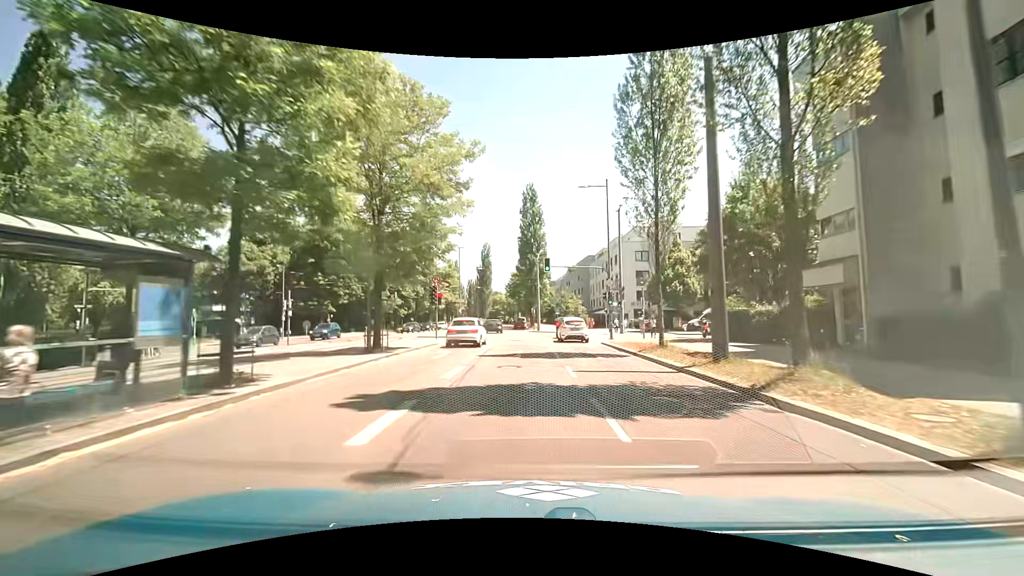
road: secondary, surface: asphalt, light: Day
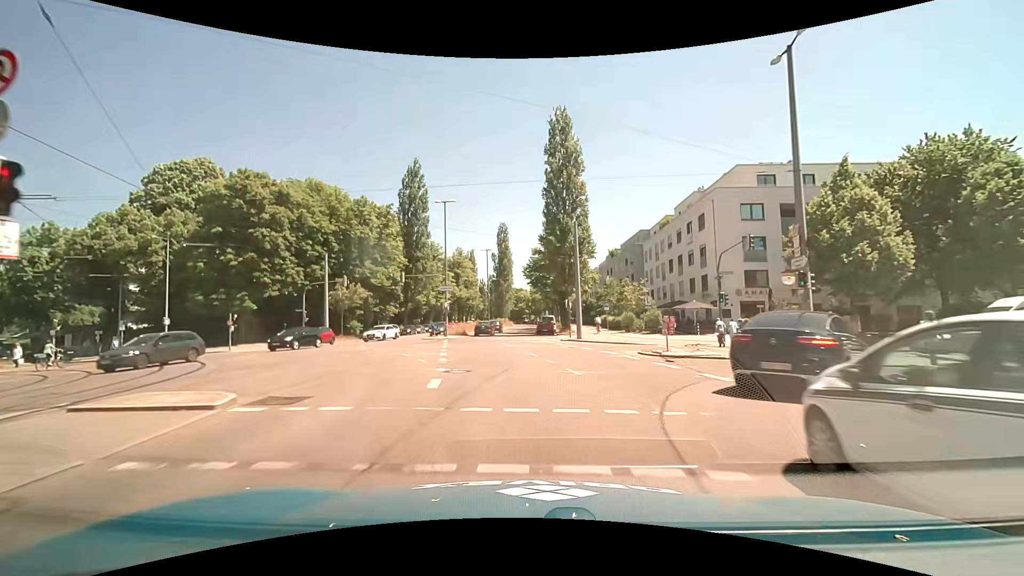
(-0.4, +29.3) m; -4°
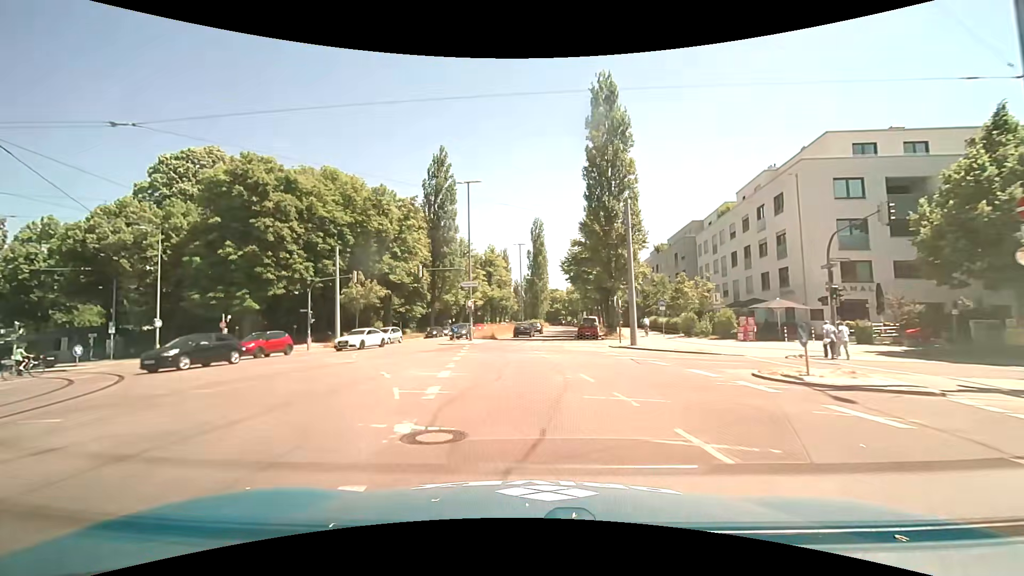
(-0.1, +7.3) m; -3°
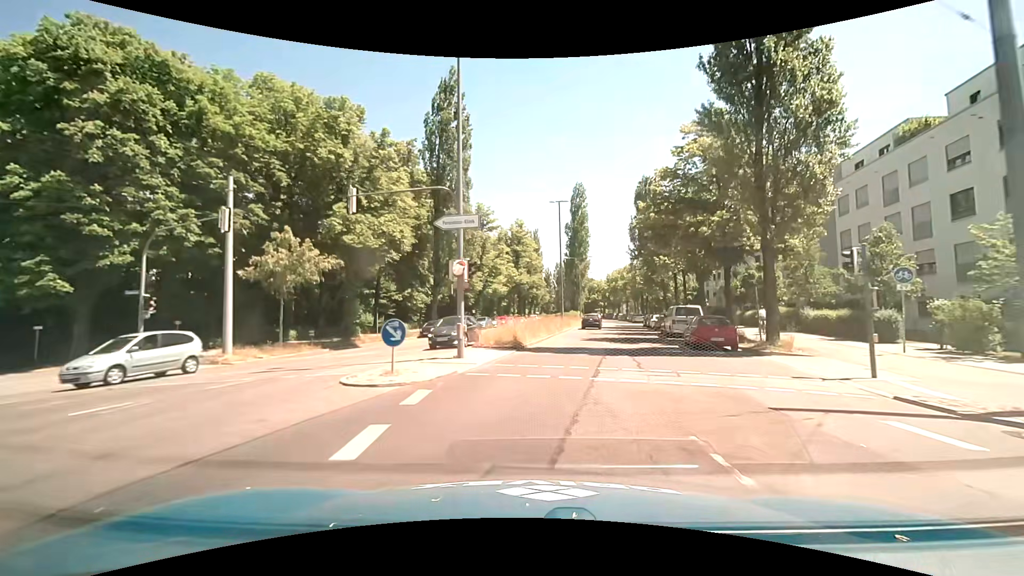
(-1.3, +22.0) m; -4°
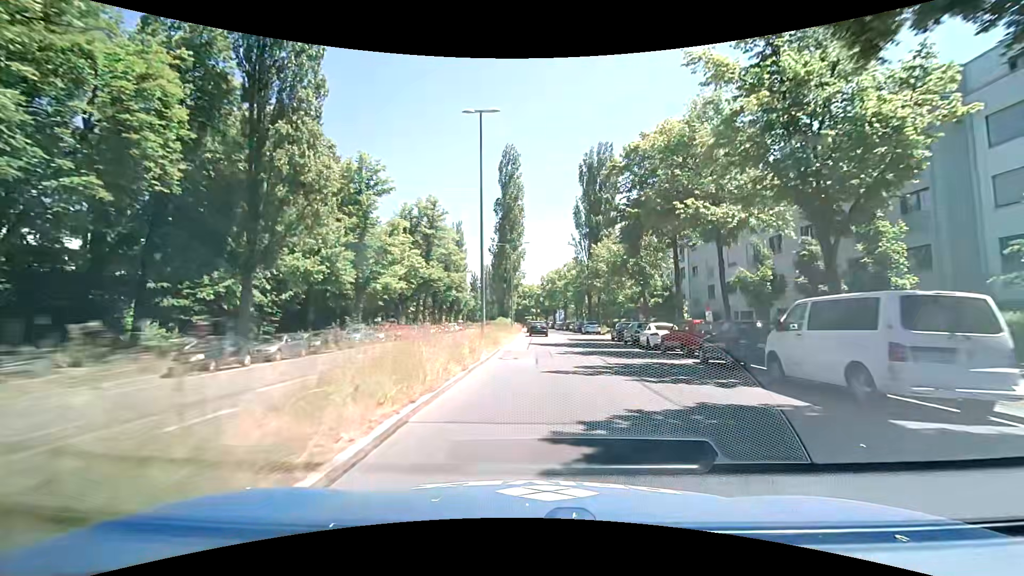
(+1.6, +23.2) m; +8°
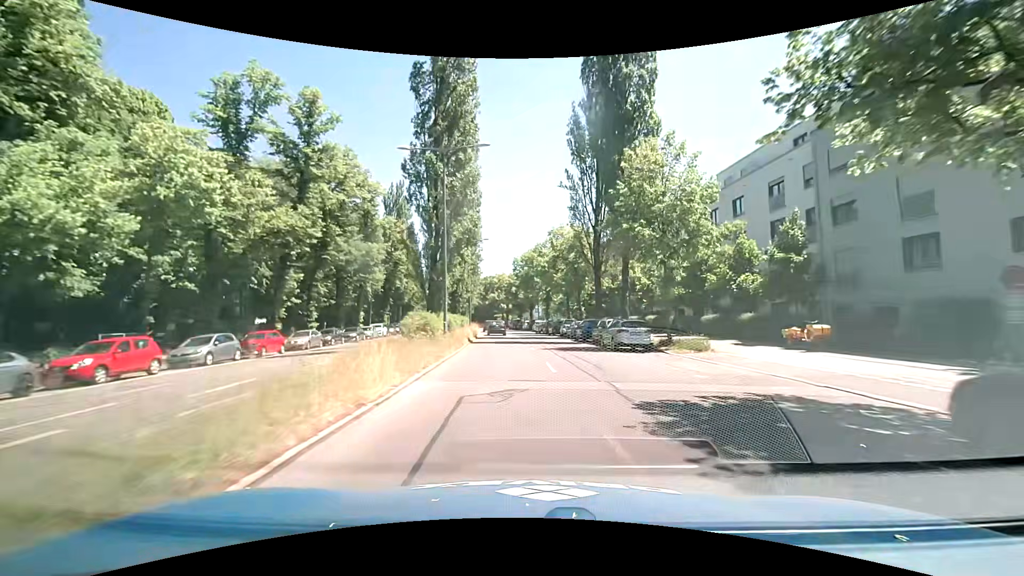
(+0.8, +32.5) m; +2°
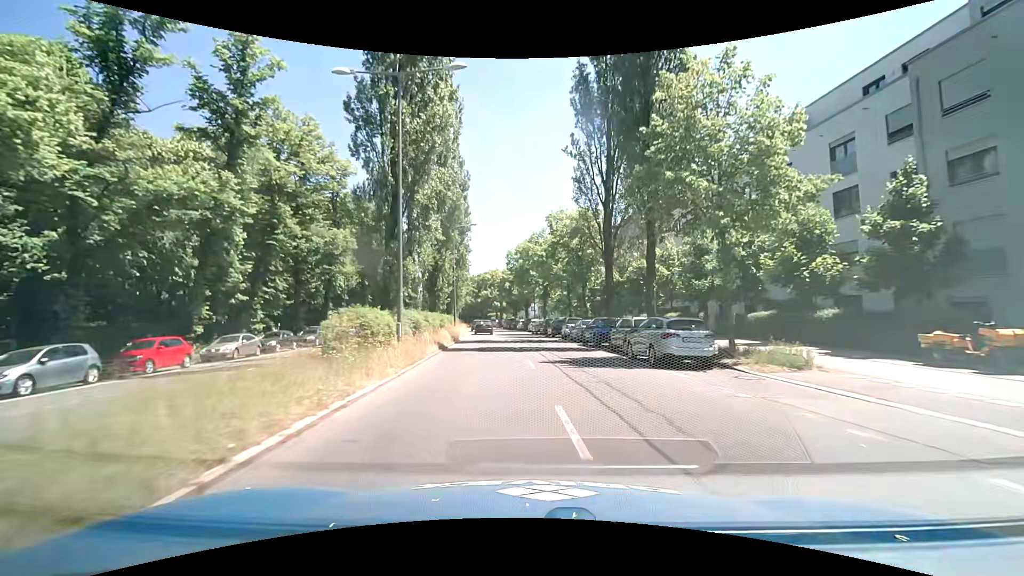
(+0.1, +8.2) m; +1°
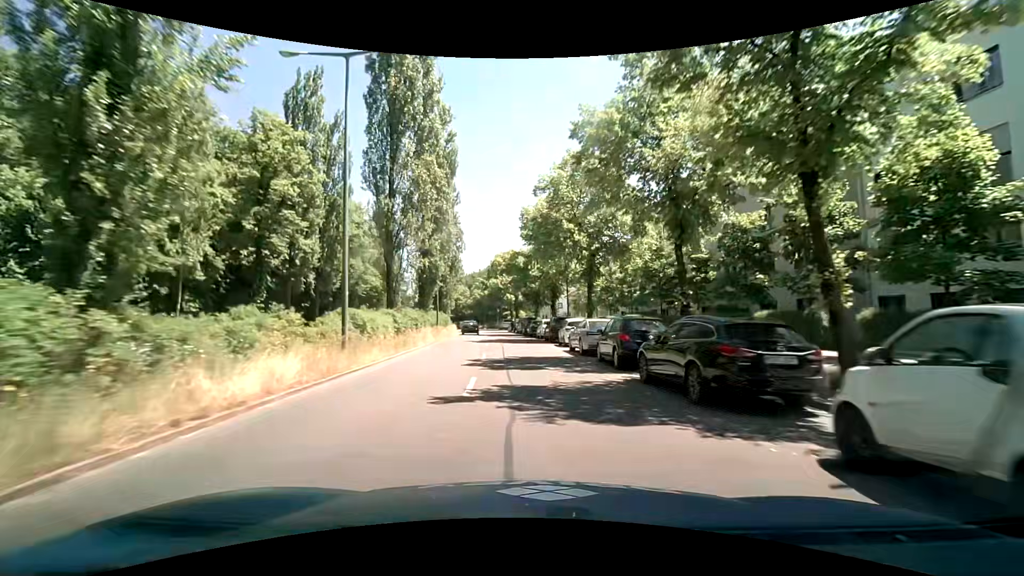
(-0.2, +31.8) m; -2°
(0, +10) (0, +20) (-1, +30) (-2, +40) (-3, +50) (-4, +60) (-5, +70) (-7, +80) (-8, +90) (-10, +99) m
